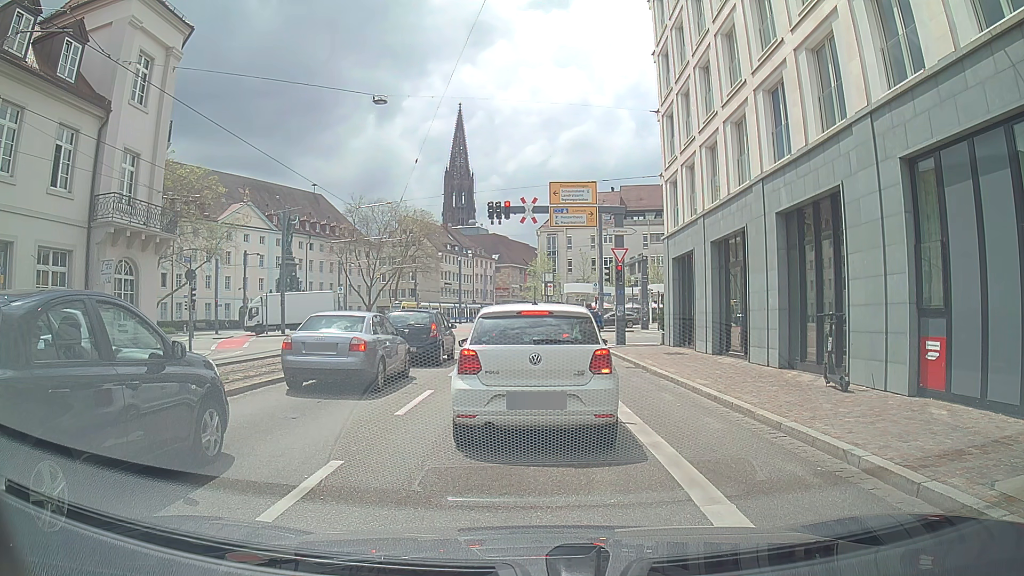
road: primary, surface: asphalt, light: Day
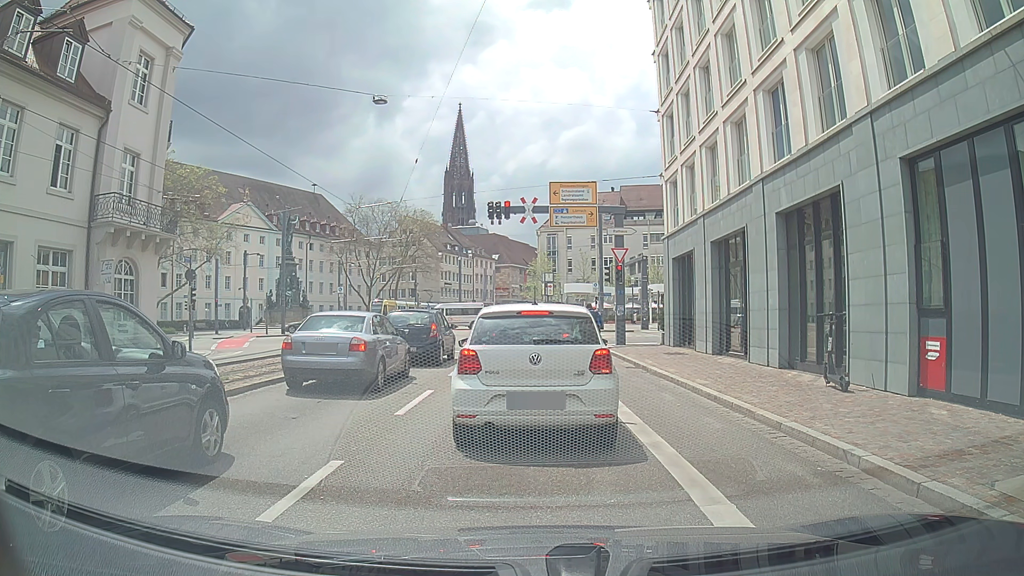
(0.0, 0.0) m; 0°
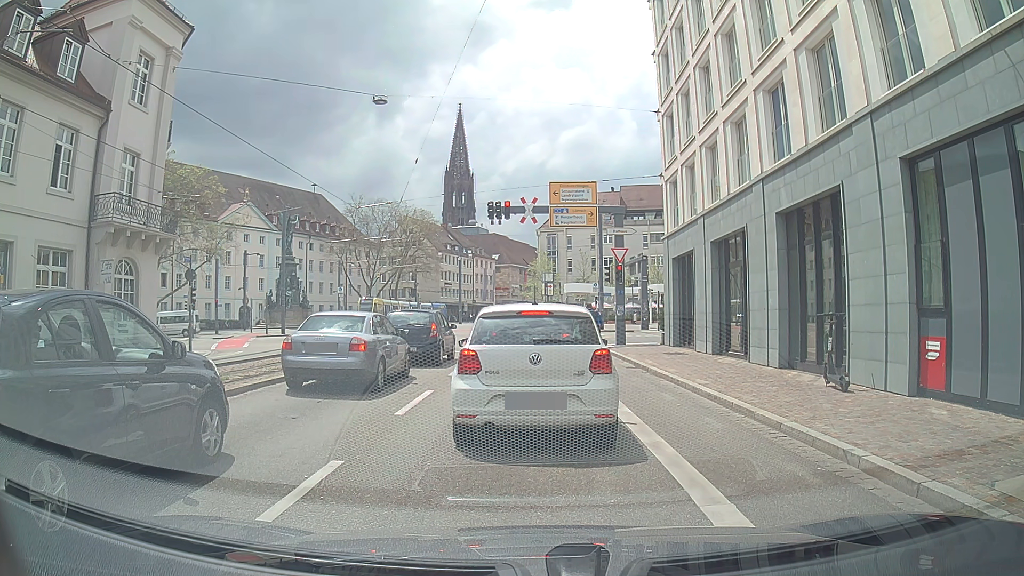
(0.0, 0.0) m; 0°
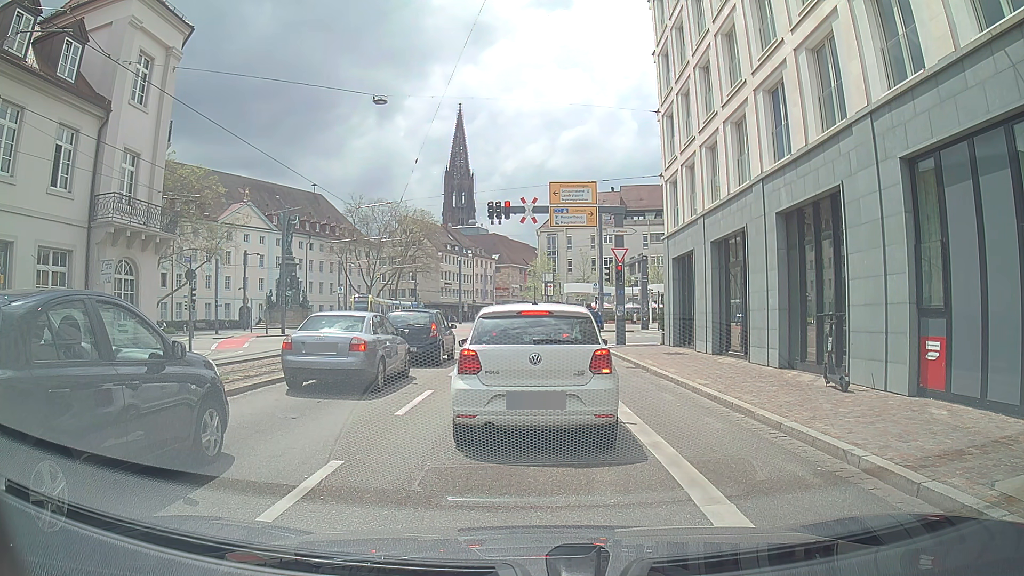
(0.0, 0.0) m; 0°
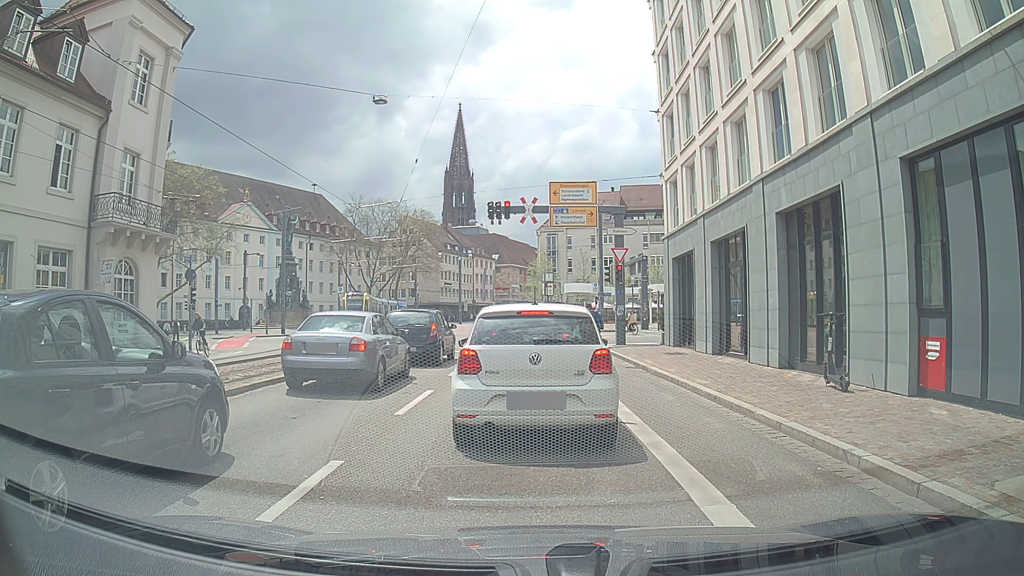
(0.0, 0.0) m; 0°
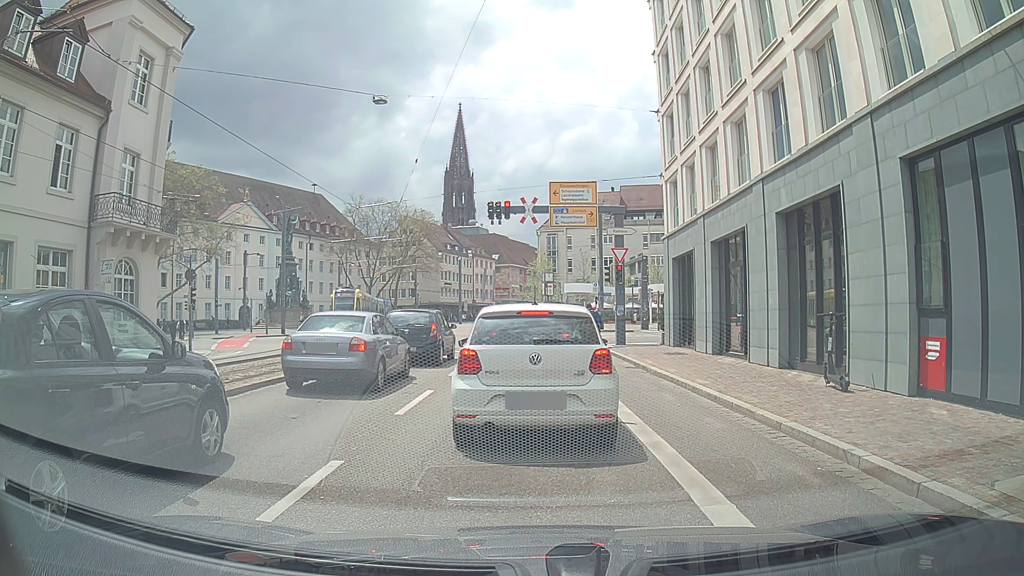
(0.0, 0.0) m; 0°
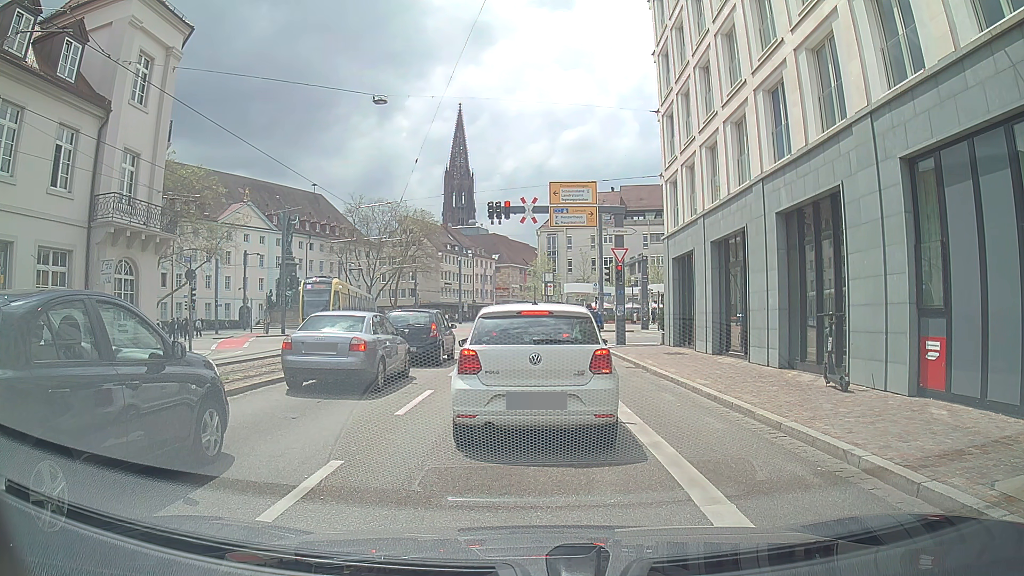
(0.0, 0.0) m; 0°
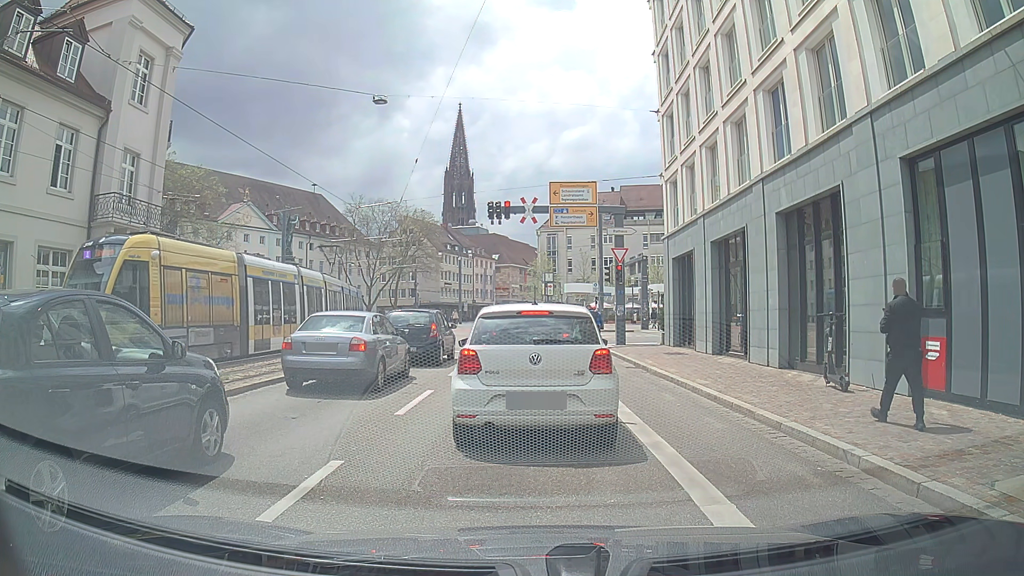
(0.0, 0.0) m; 0°
